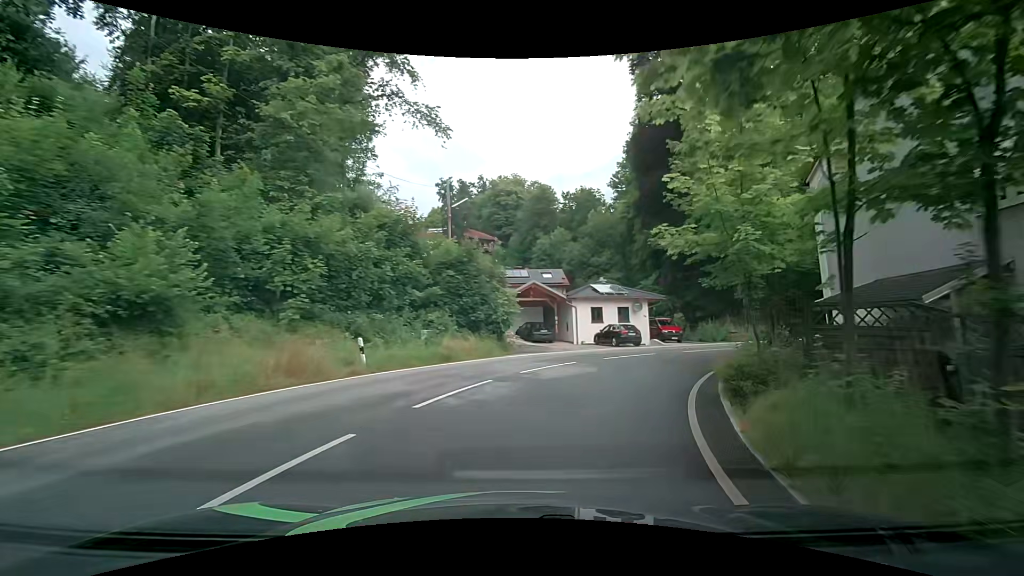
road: tertiary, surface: asphalt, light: Day
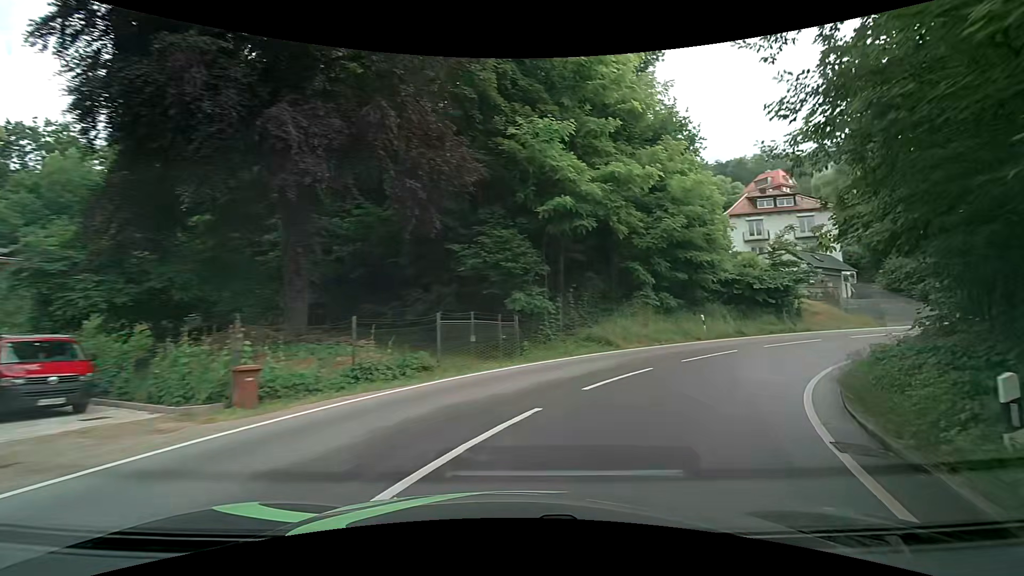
(+9.3, +24.6) m; +47°
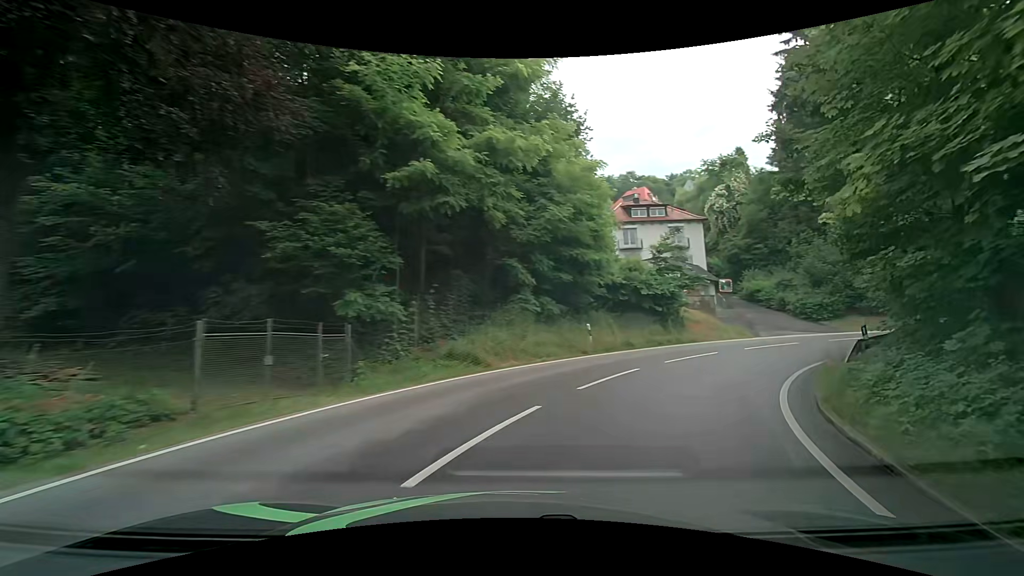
(+0.7, +5.2) m; +15°
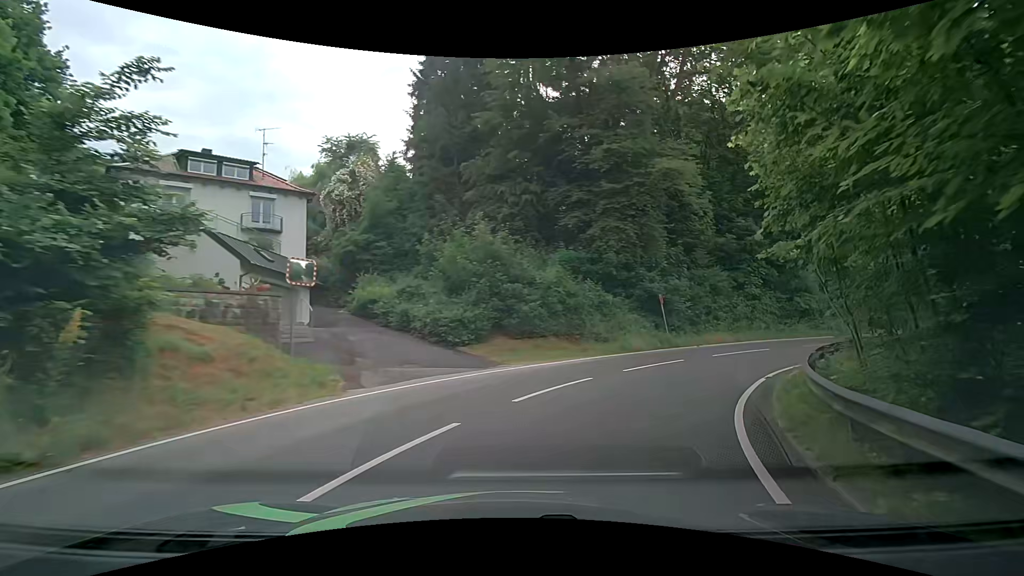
(+6.9, +16.7) m; +42°
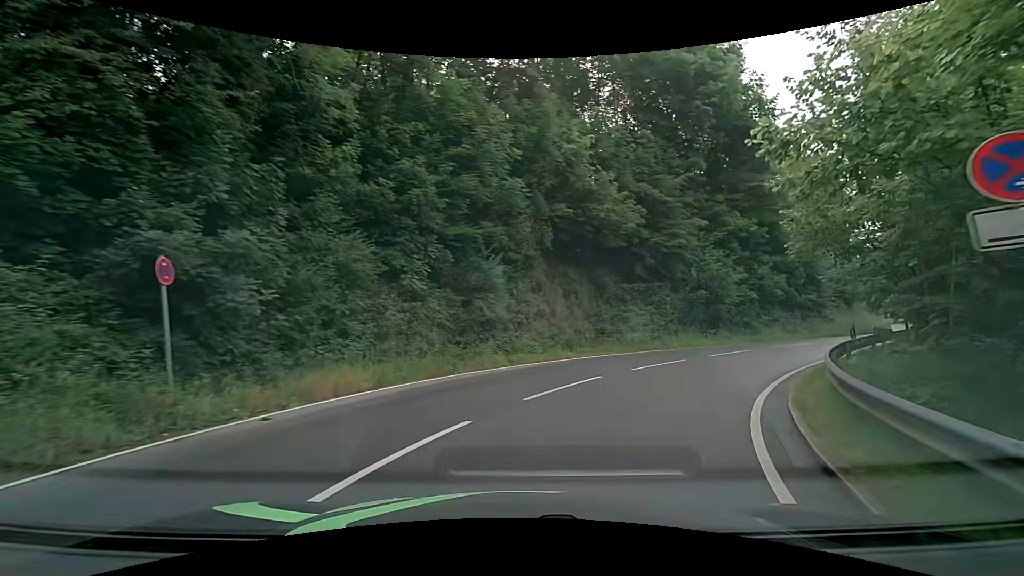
(+5.1, +15.8) m; +38°
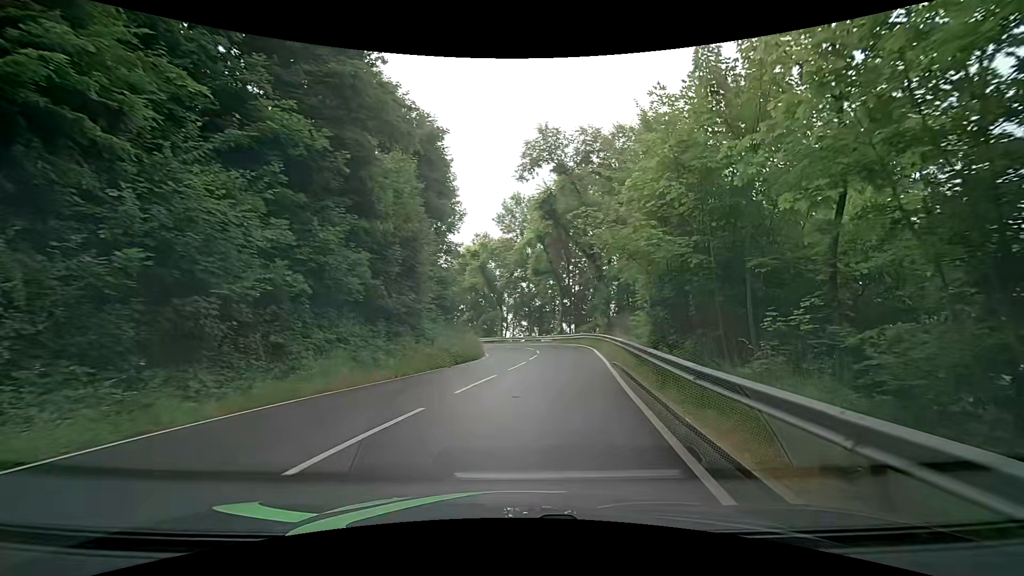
(+8.6, +18.8) m; +46°
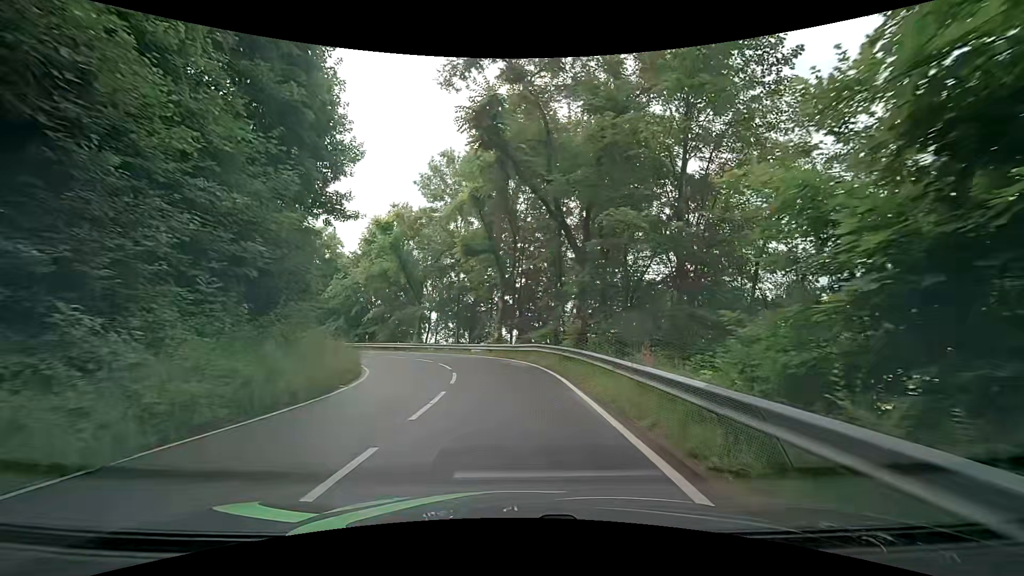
(+1.0, +14.5) m; +8°
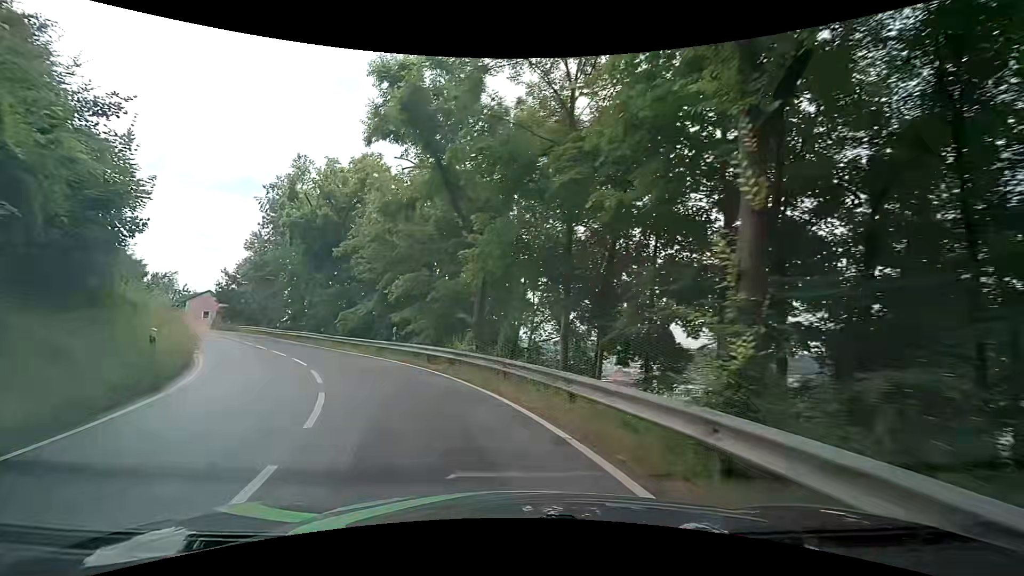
(-1.7, +24.8) m; -14°
(-2, +10) (-6, +19) (-11, +27) (-17, +35) (-23, +43) (-30, +51) (-37, +58) (-45, +64) (-53, +69) (-62, +73) m
